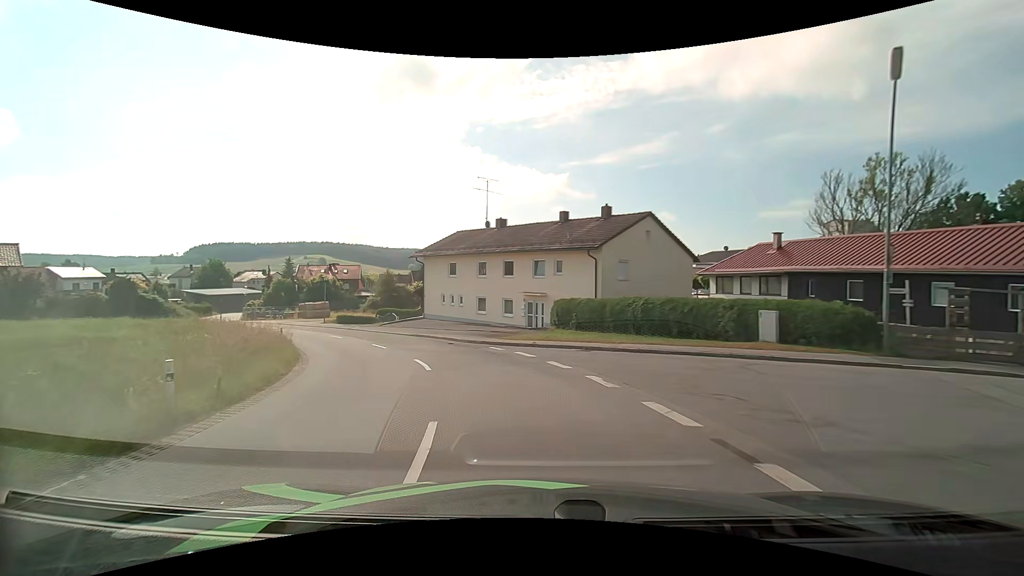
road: tertiary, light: Day
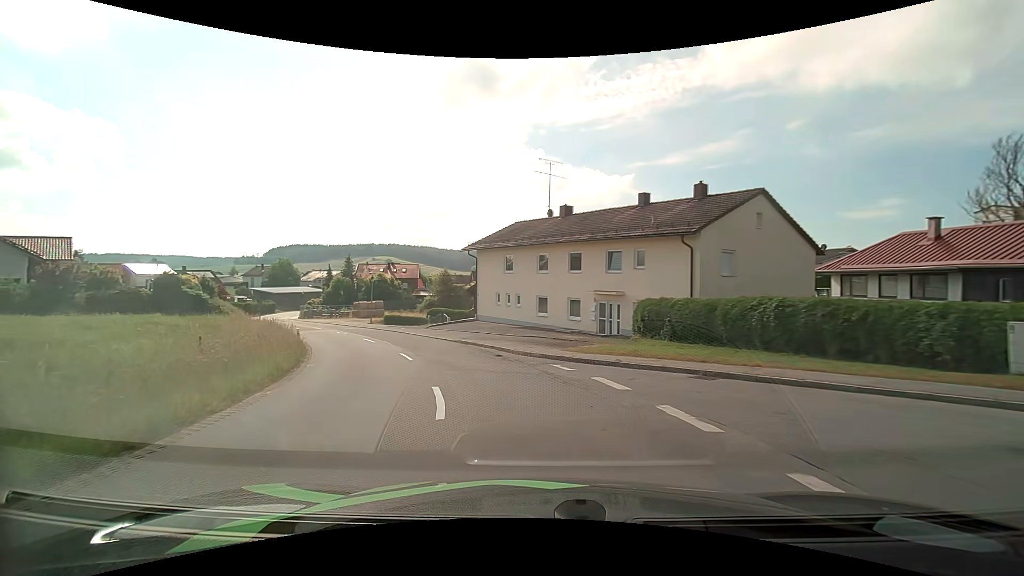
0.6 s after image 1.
(-0.3, +5.8) m; -7°
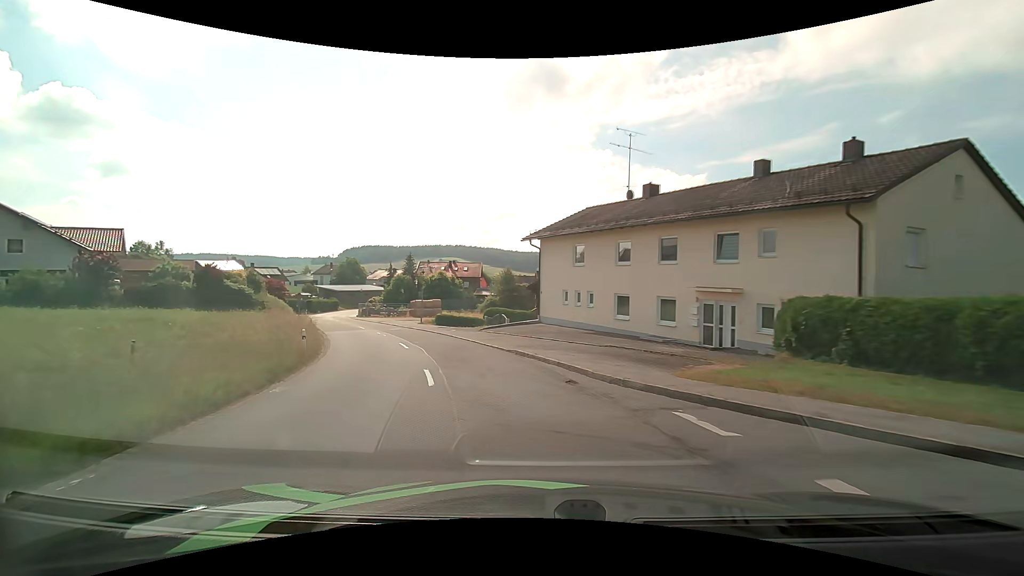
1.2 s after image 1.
(-0.4, +6.0) m; -7°
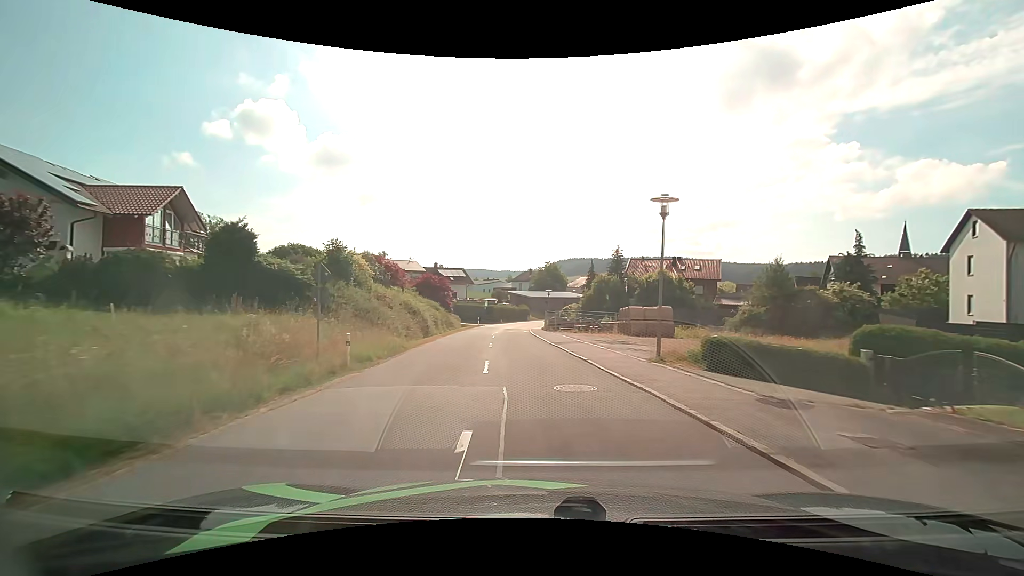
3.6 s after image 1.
(-6.1, +25.1) m; -23°
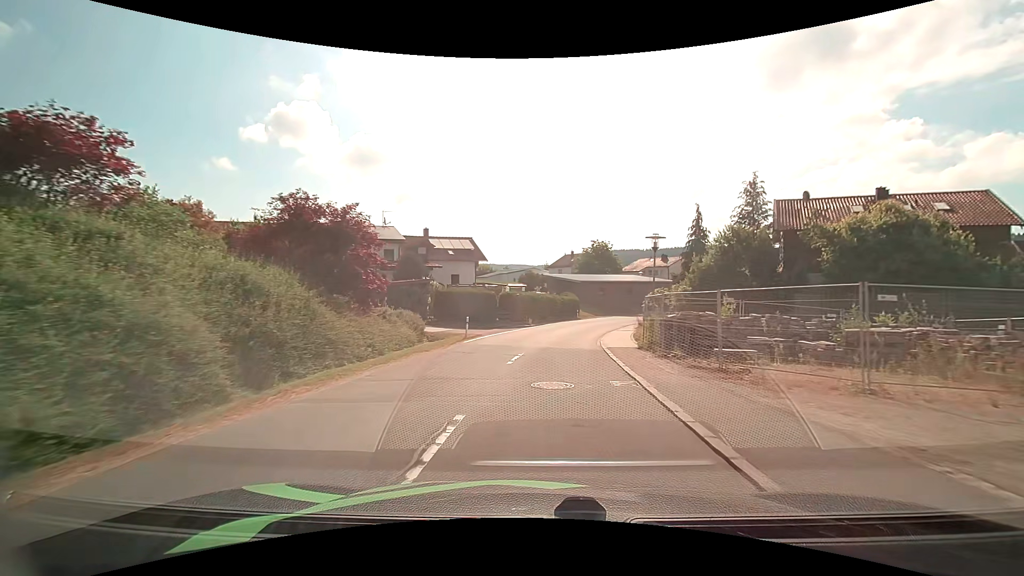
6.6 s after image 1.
(-1.8, +35.0) m; -4°
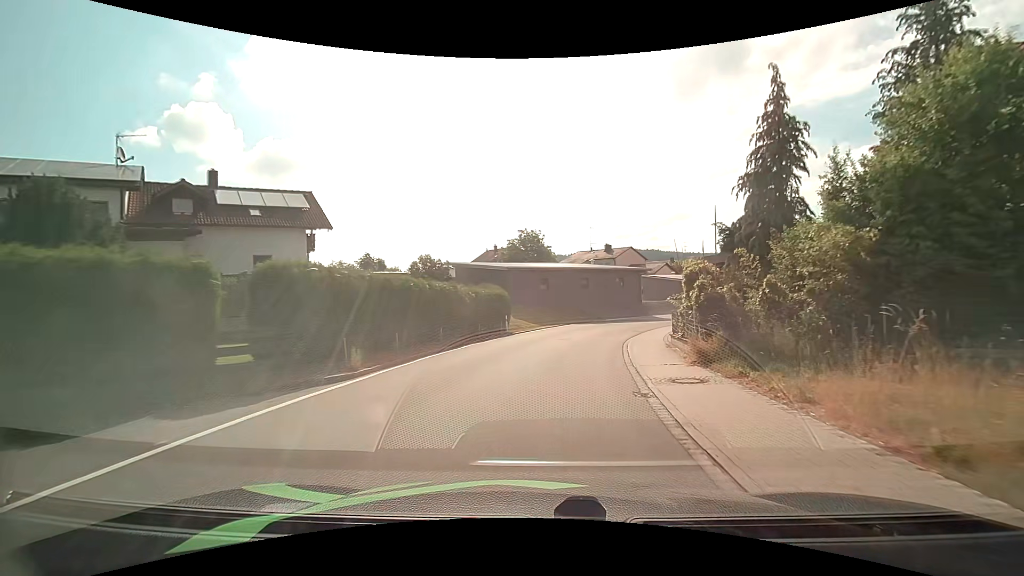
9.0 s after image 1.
(+1.5, +25.7) m; +8°
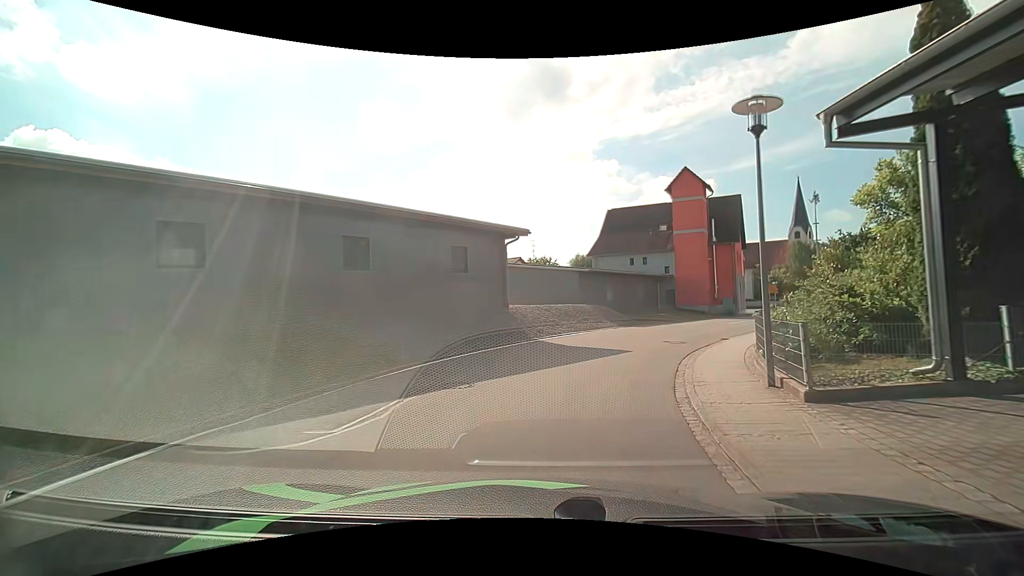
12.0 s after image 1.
(+3.9, +28.4) m; +19°
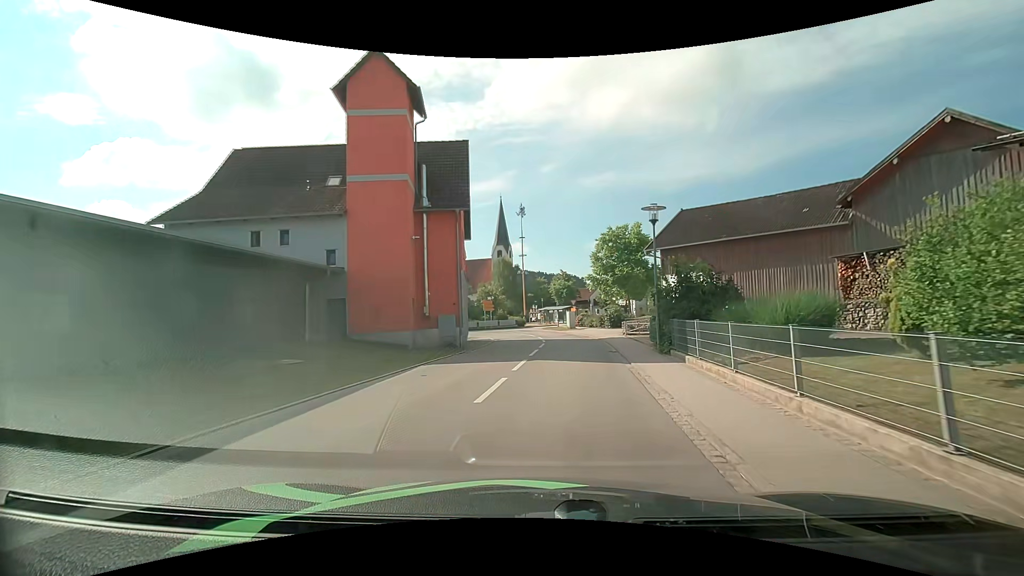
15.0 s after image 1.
(+6.8, +23.5) m; +32°
